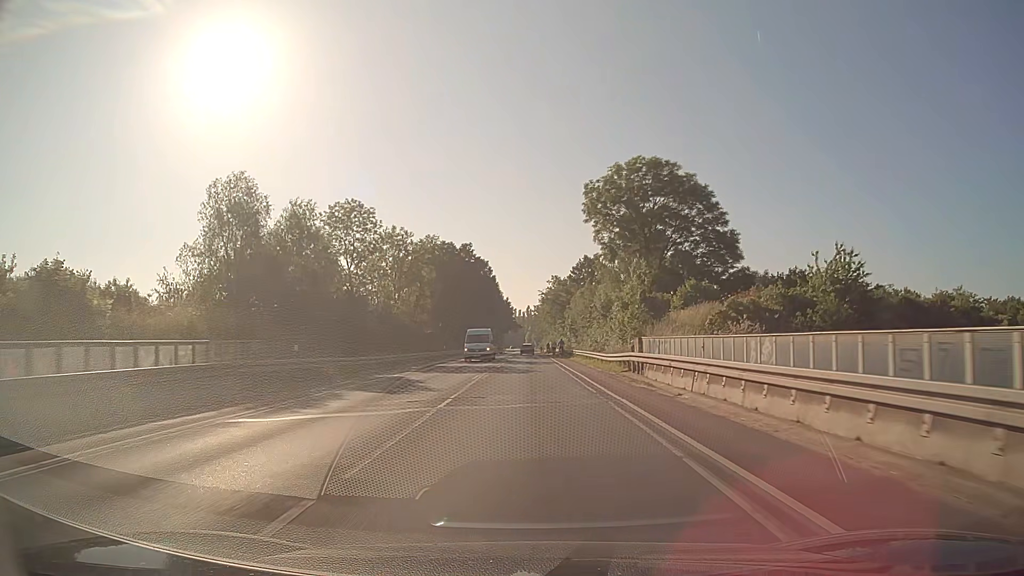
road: secondary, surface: asphalt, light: Day
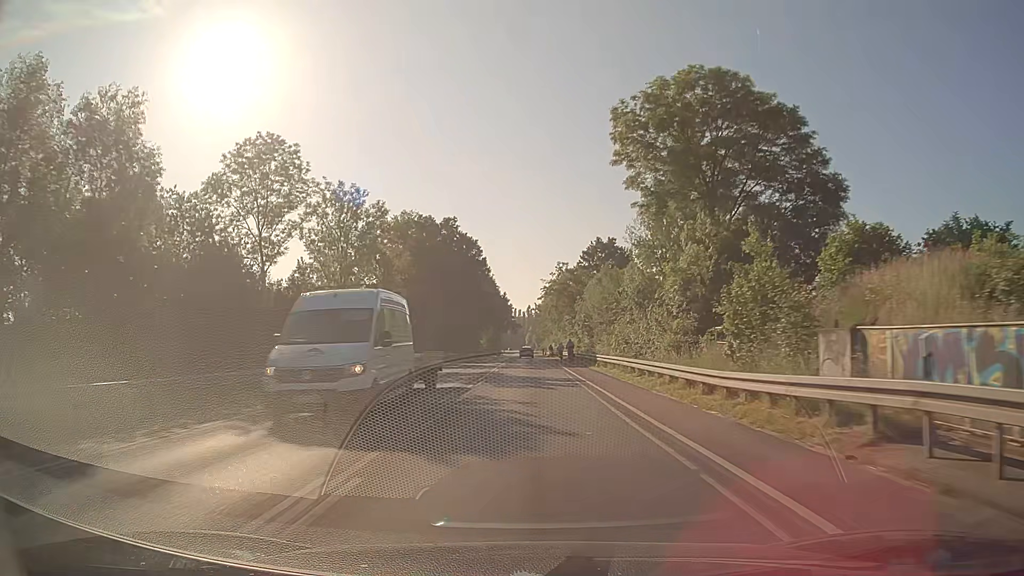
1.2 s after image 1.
(0.0, +21.4) m; 0°
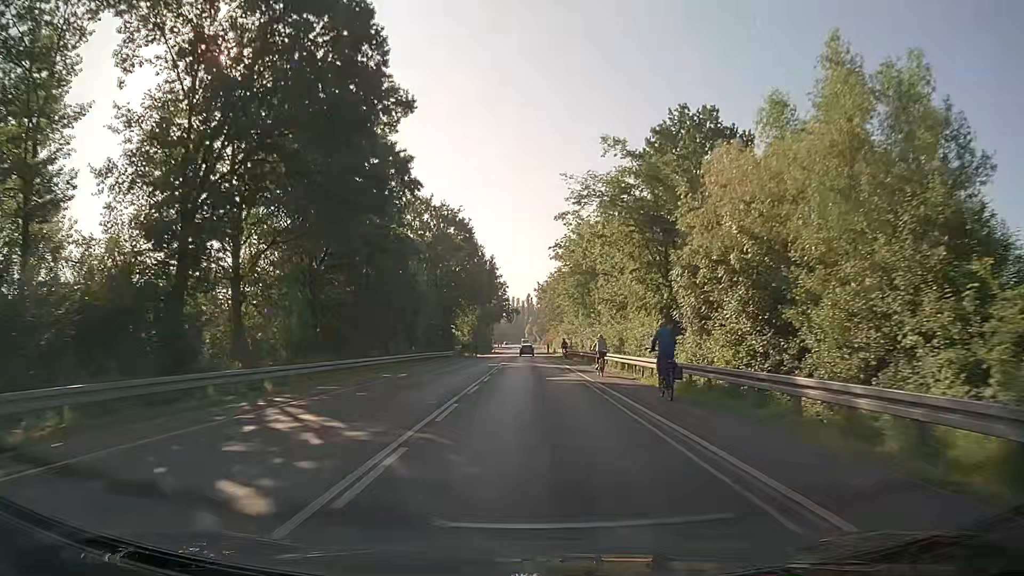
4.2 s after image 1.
(-0.4, +53.9) m; 0°
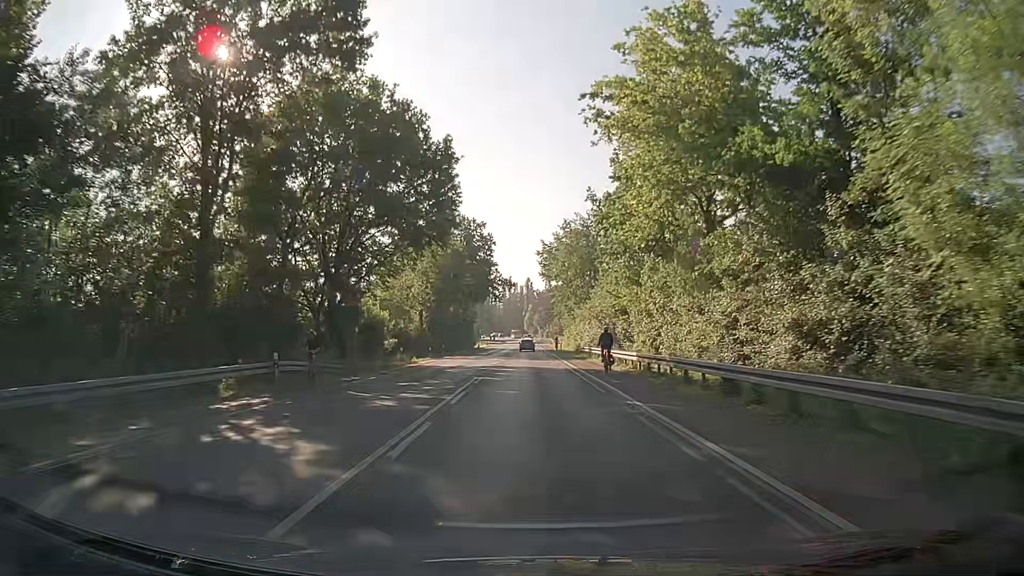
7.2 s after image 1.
(-0.3, +54.2) m; 0°
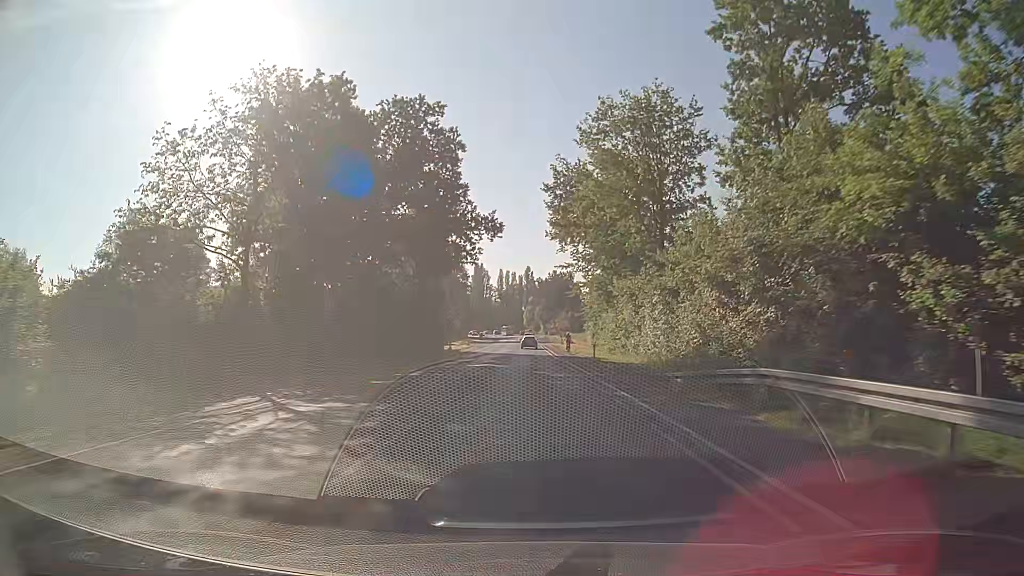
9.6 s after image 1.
(+0.1, +43.3) m; 0°
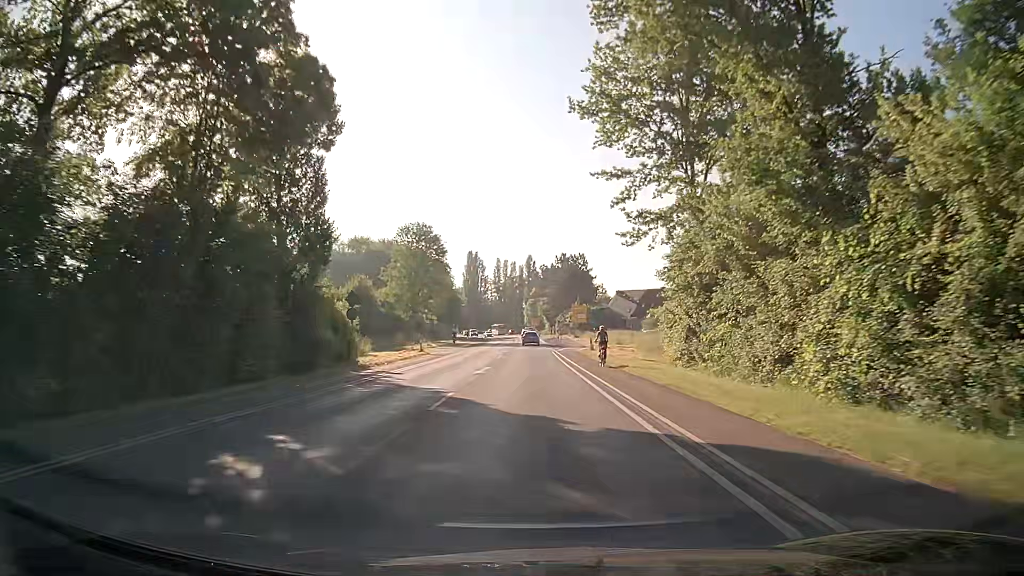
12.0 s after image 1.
(0.0, +41.6) m; 0°
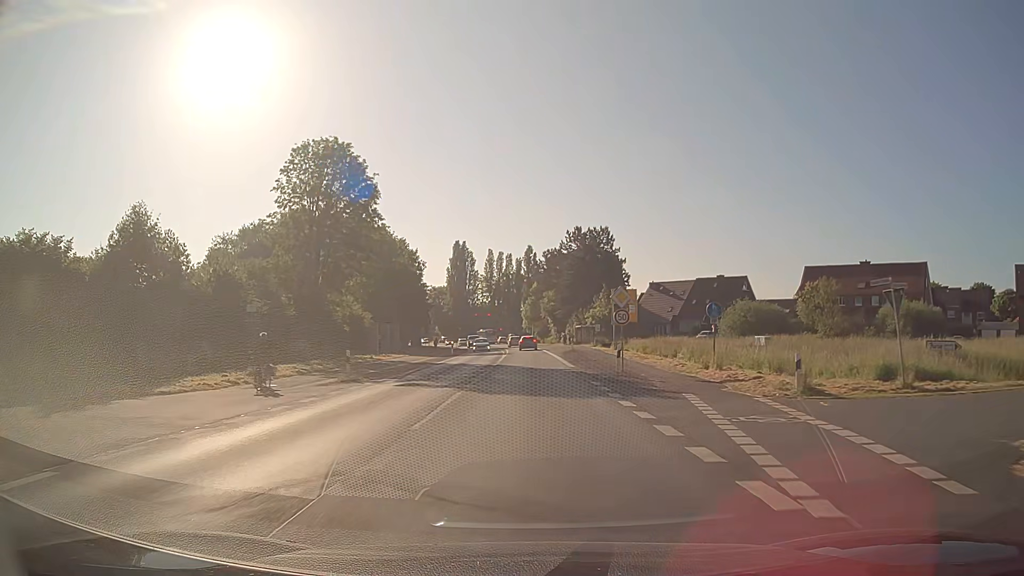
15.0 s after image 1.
(+0.1, +46.8) m; 0°
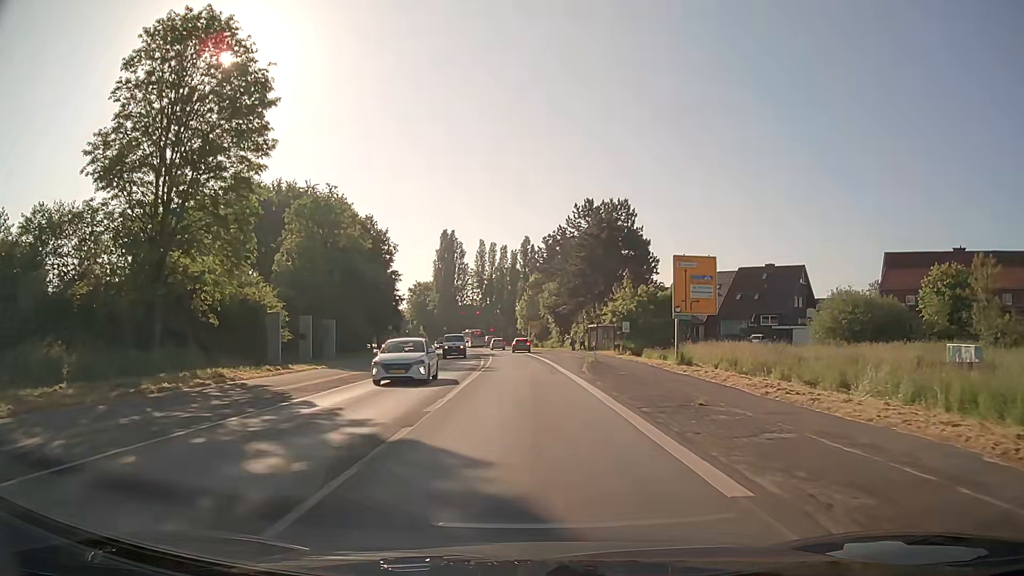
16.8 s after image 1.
(+0.1, +24.0) m; 0°
(0, +10) (0, +20) (0, +30) (0, +40) (-1, +50) (-1, +60) (-1, +70) (-1, +80) (-2, +90) (-3, +100) m
